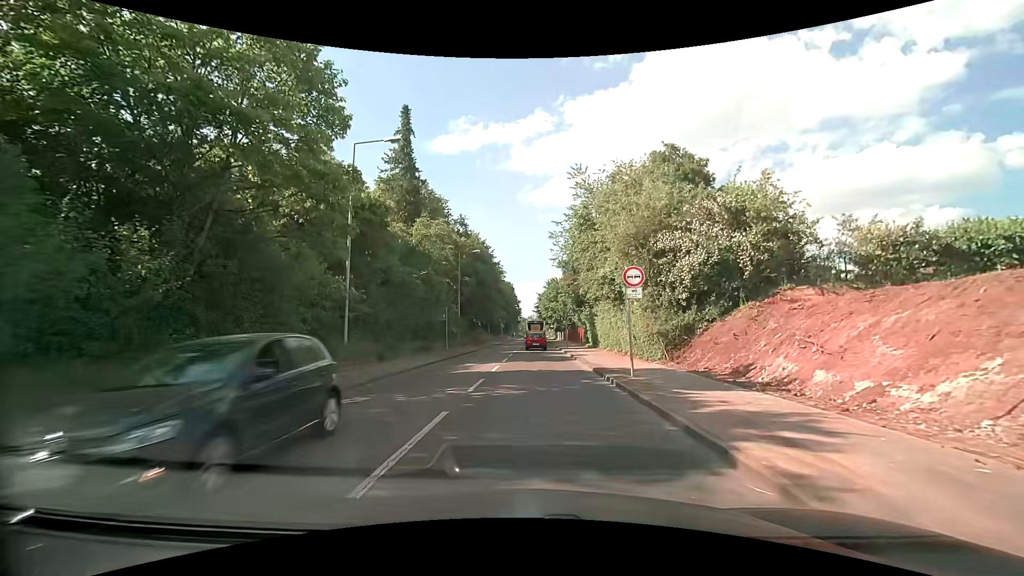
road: tertiary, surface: asphalt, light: Day
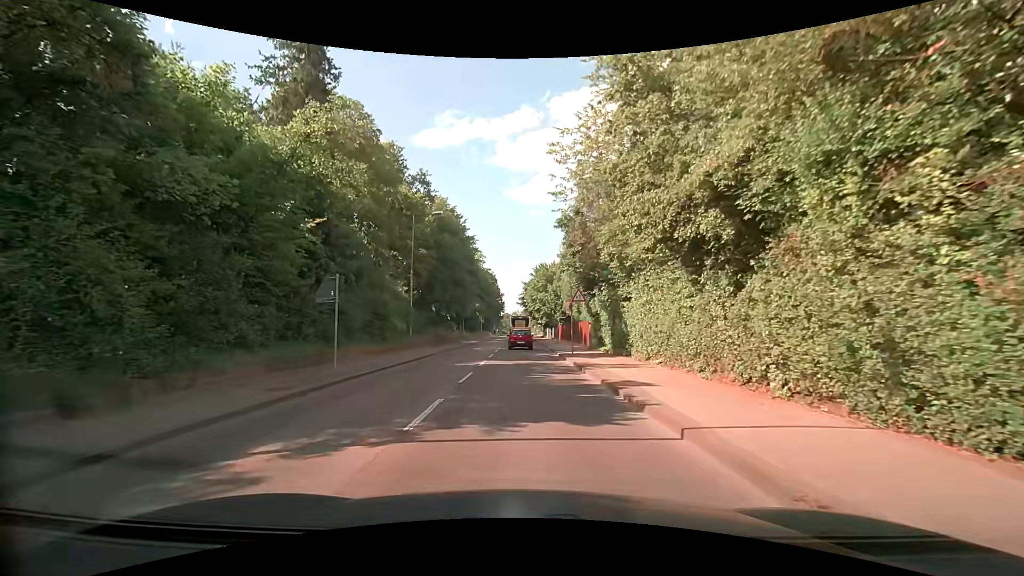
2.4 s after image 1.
(+0.1, +16.9) m; +2°
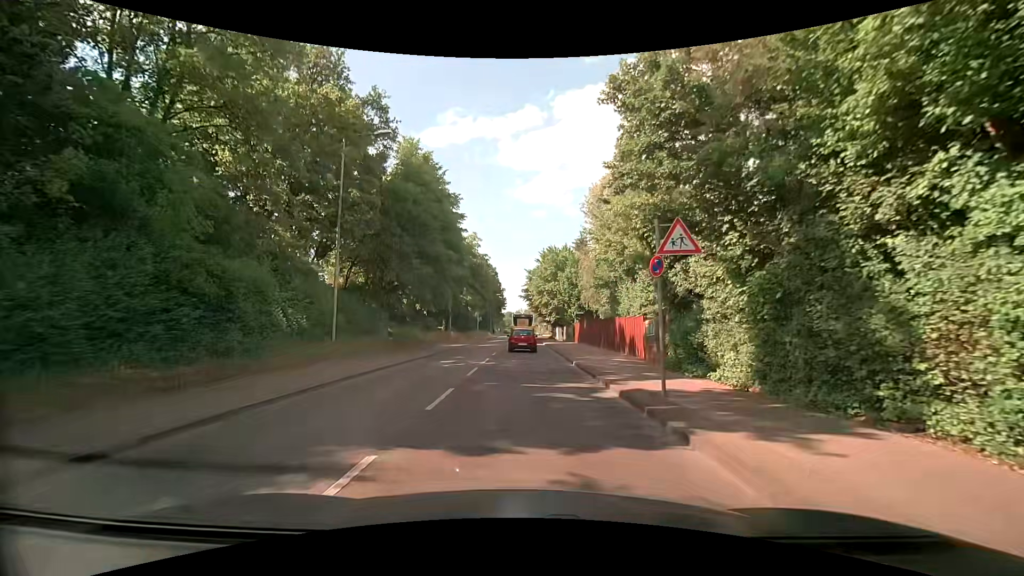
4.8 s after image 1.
(-0.2, +16.3) m; -1°
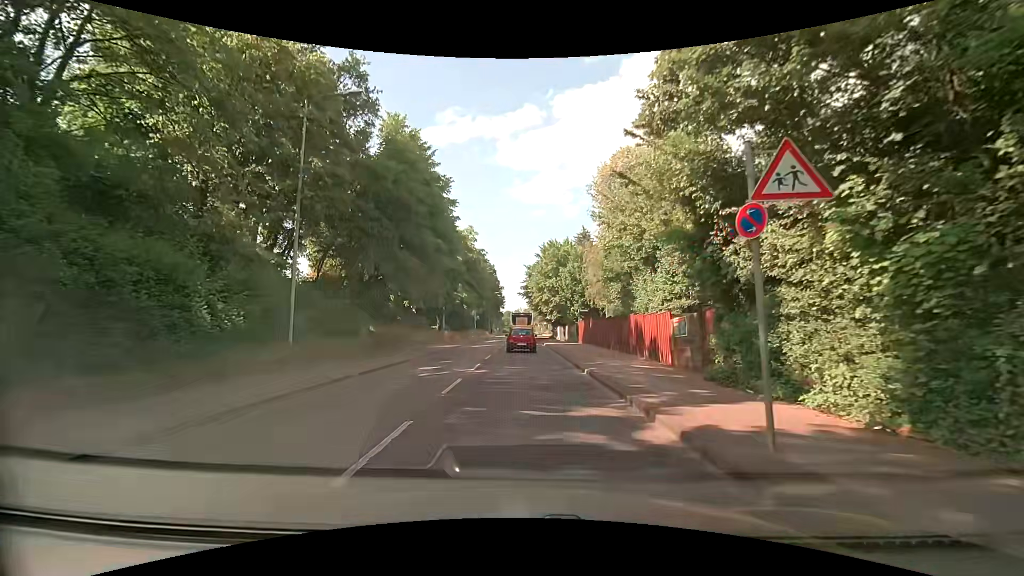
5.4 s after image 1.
(0.0, +4.1) m; 0°
